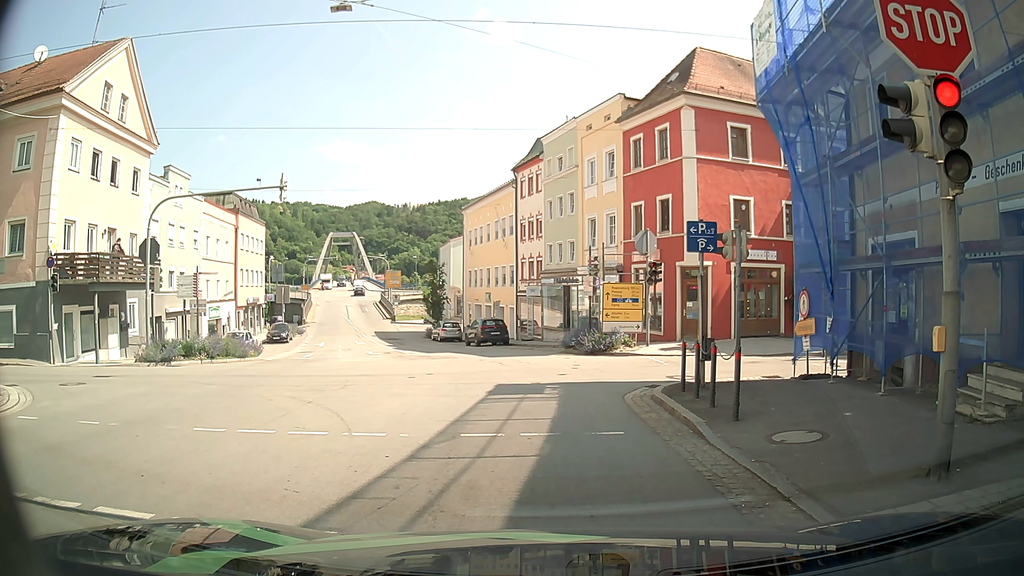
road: tertiary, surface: asphalt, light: Day
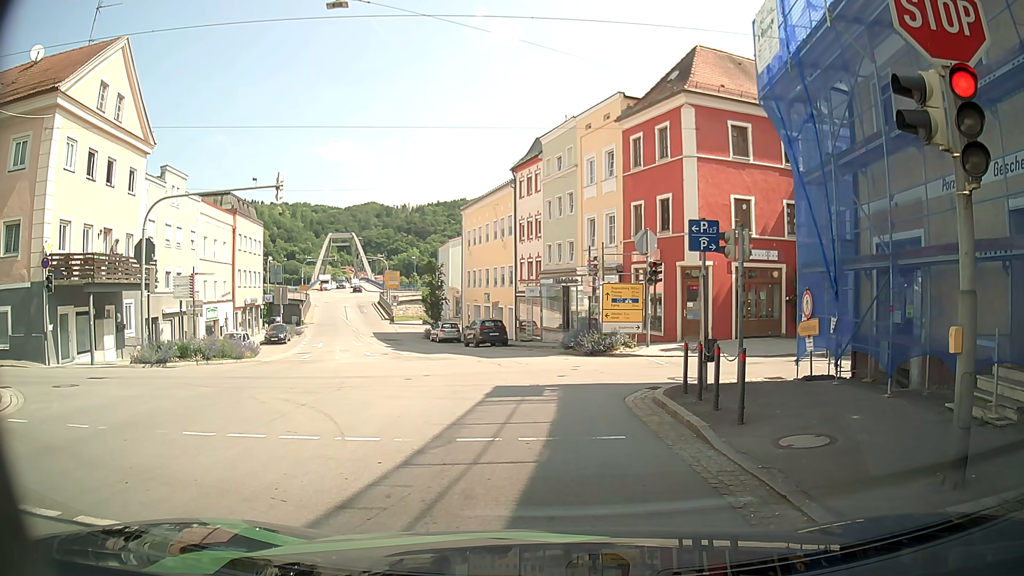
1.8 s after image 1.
(0.0, +0.3) m; 0°
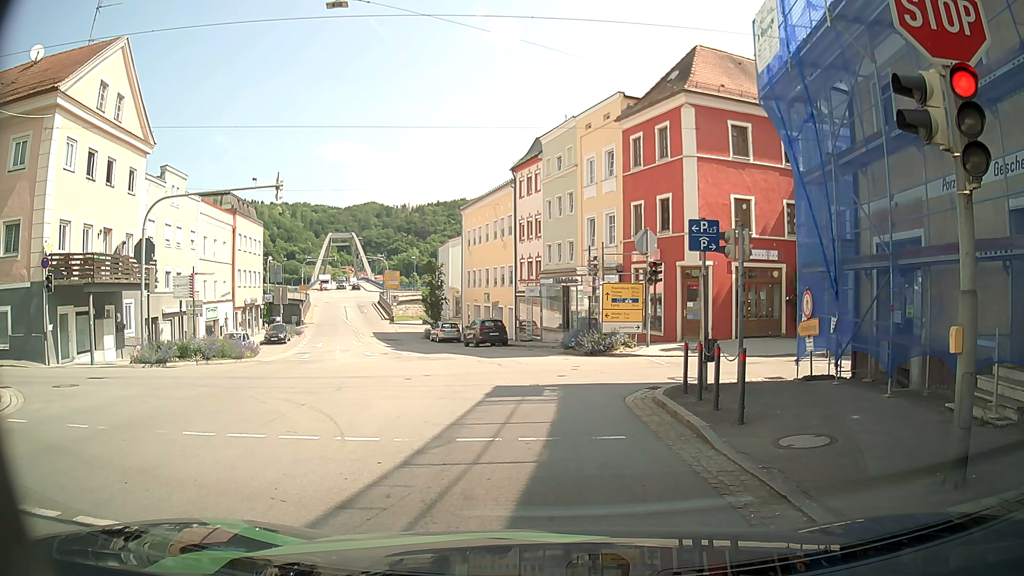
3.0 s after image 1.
(0.0, +0.1) m; 0°
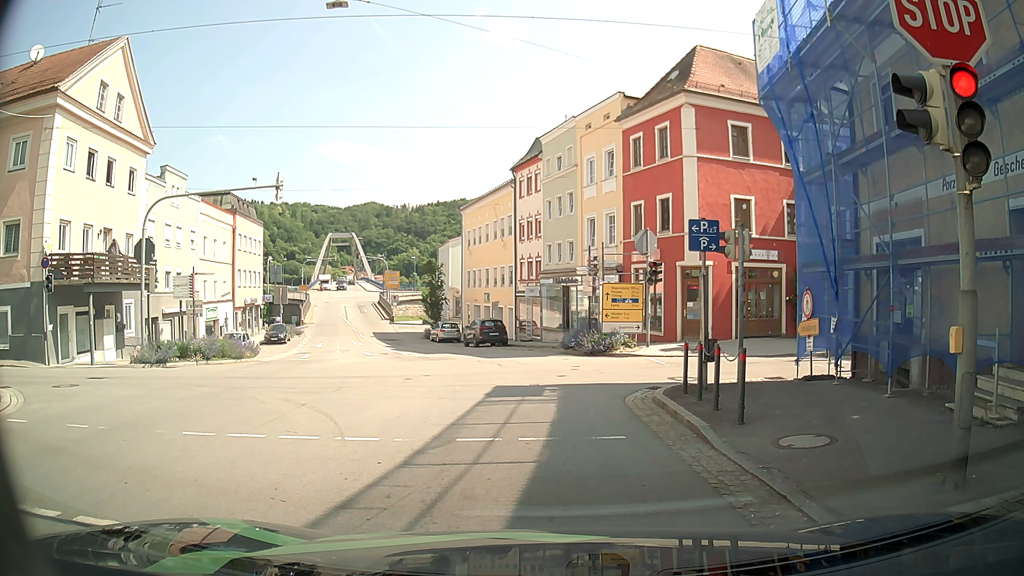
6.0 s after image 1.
(0.0, 0.0) m; 0°
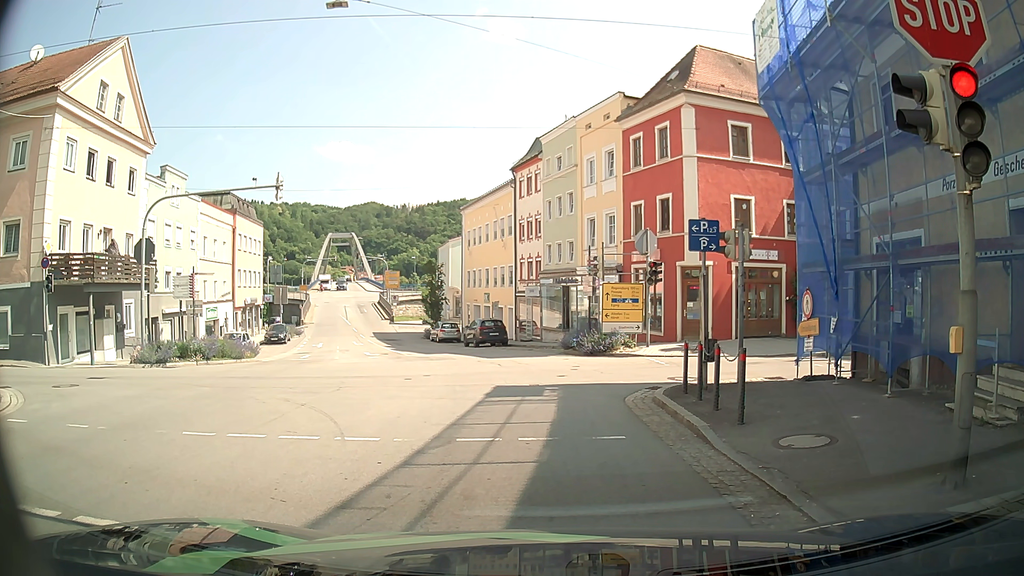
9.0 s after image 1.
(0.0, 0.0) m; 0°
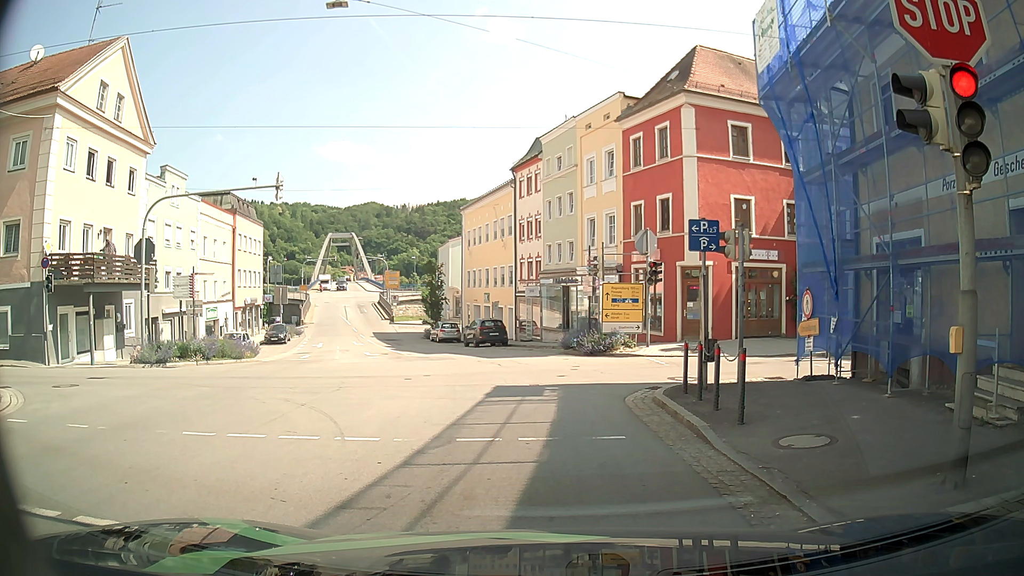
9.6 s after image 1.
(0.0, 0.0) m; 0°
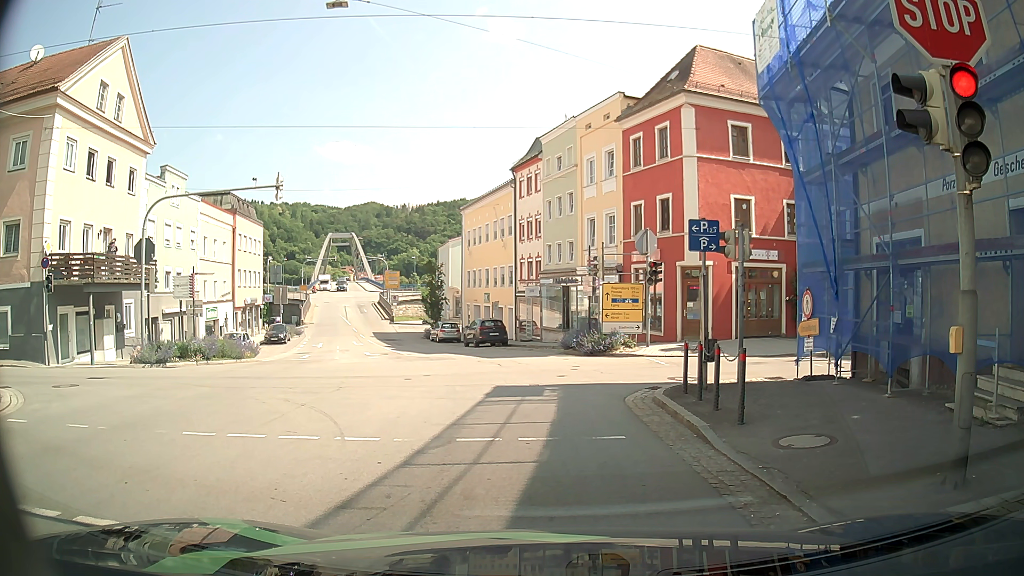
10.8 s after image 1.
(0.0, 0.0) m; 0°
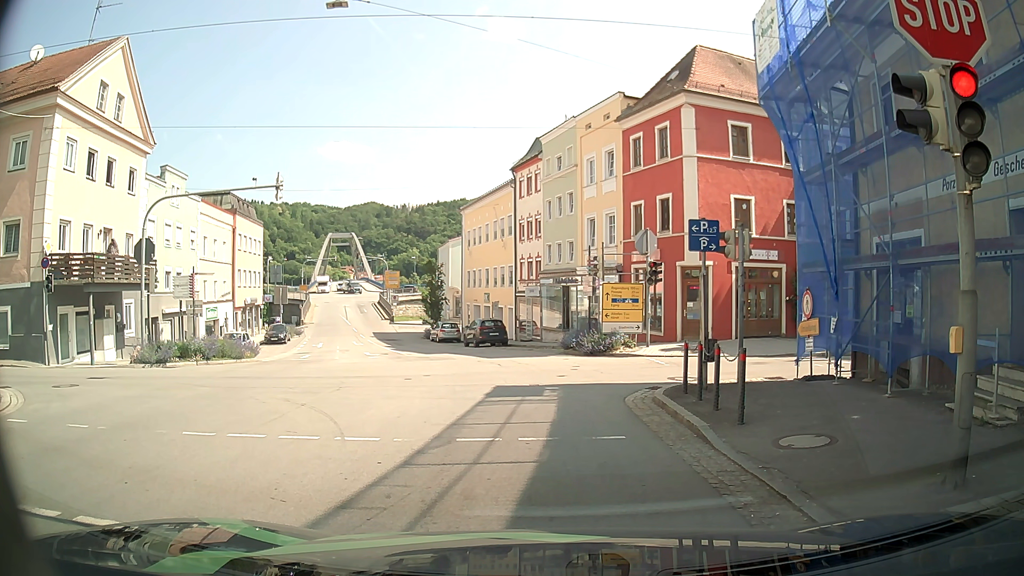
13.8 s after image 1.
(0.0, 0.0) m; 0°
(+1, +10) (0, +20) (-2, +30) (-5, +39) (-7, +49) (-10, +59) (-13, +68) (-16, +78) (-18, +87) (-20, +97) m
